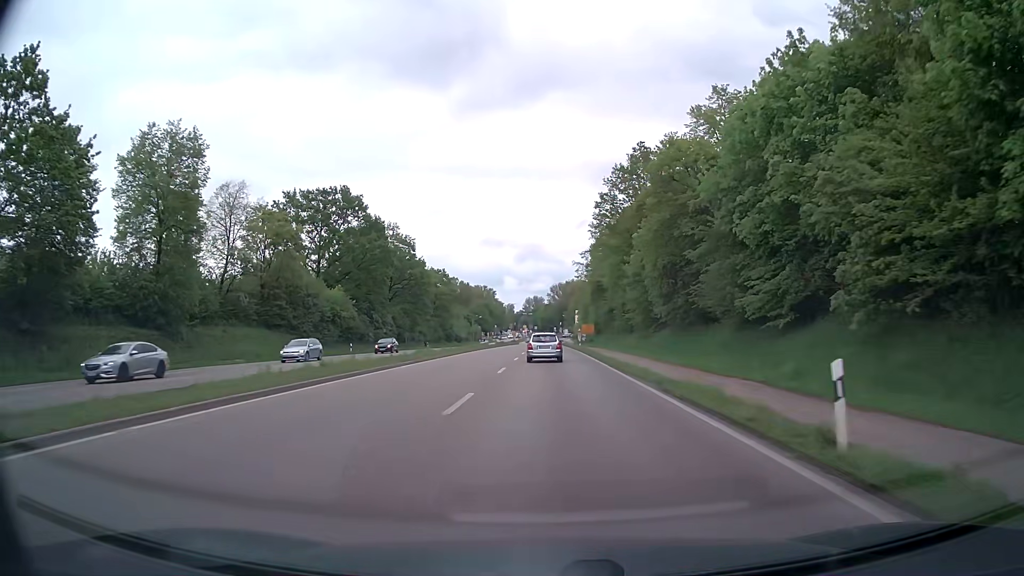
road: primary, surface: asphalt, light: Day
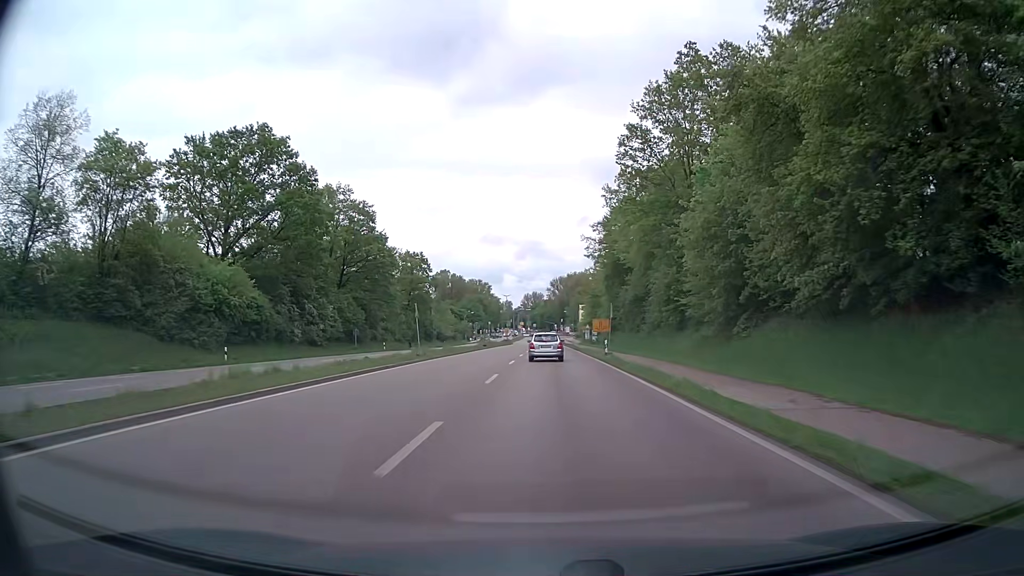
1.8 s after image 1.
(-0.1, +29.0) m; 0°
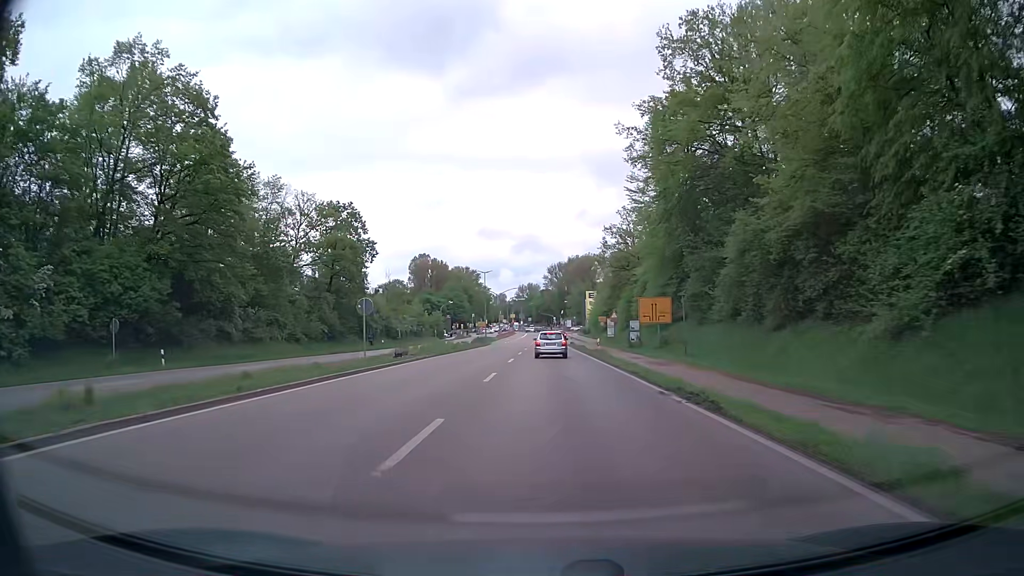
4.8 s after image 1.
(-0.1, +47.6) m; 0°
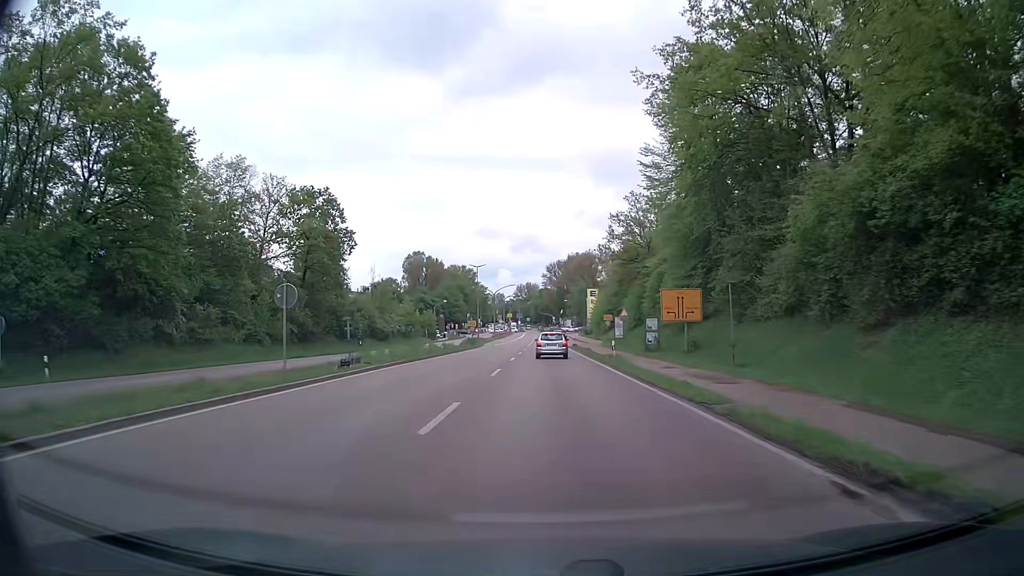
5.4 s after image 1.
(+0.1, +9.4) m; 0°
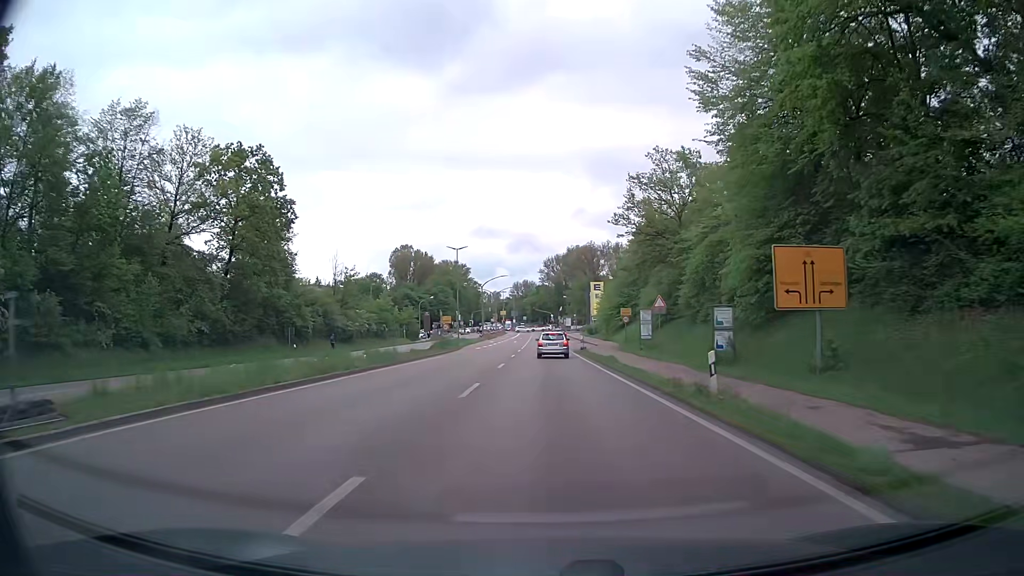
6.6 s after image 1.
(+0.1, +18.7) m; +1°
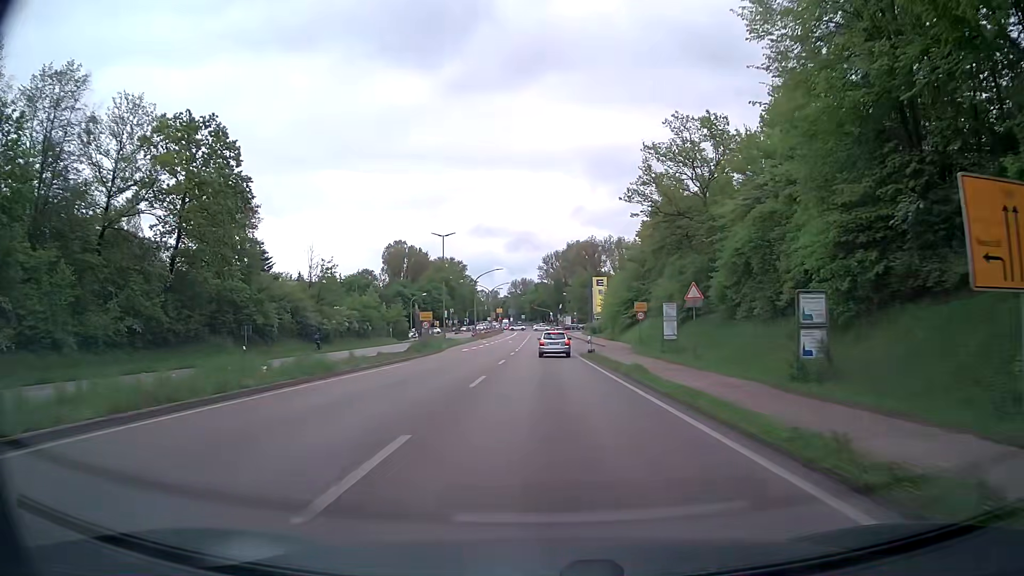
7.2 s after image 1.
(0.0, +9.3) m; 0°
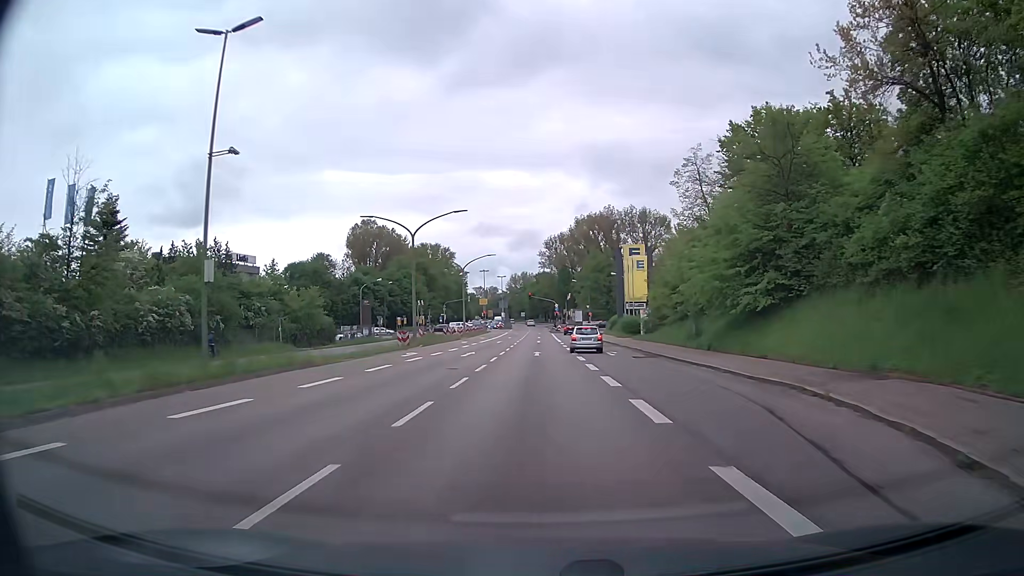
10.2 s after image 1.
(+0.1, +45.5) m; 0°
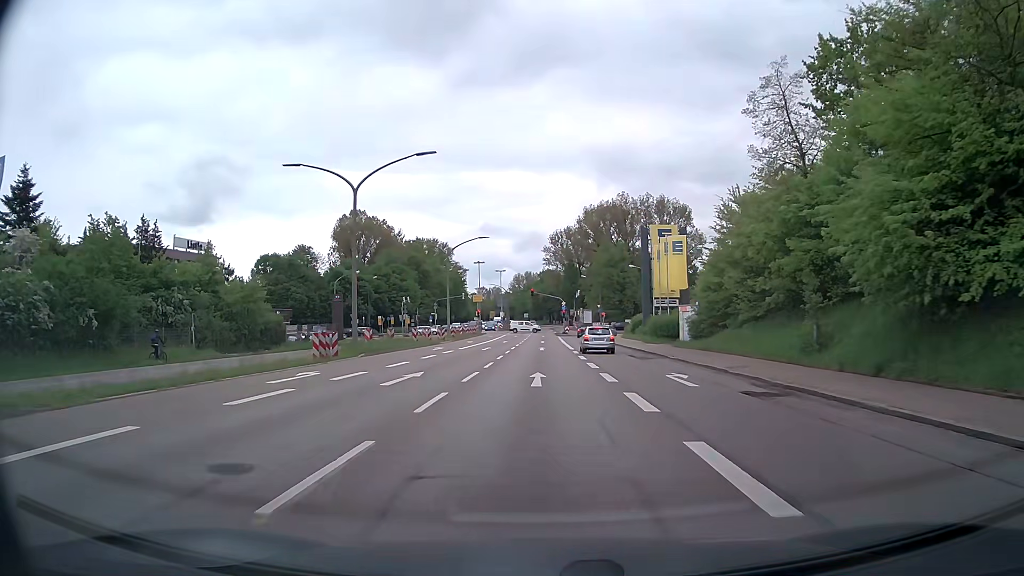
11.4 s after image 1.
(0.0, +16.7) m; +1°
(0, +10) (0, +20) (0, +30) (-1, +40) (-1, +50) (-1, +60) (-1, +70) (-1, +80) (-1, +90) (-1, +100) m
